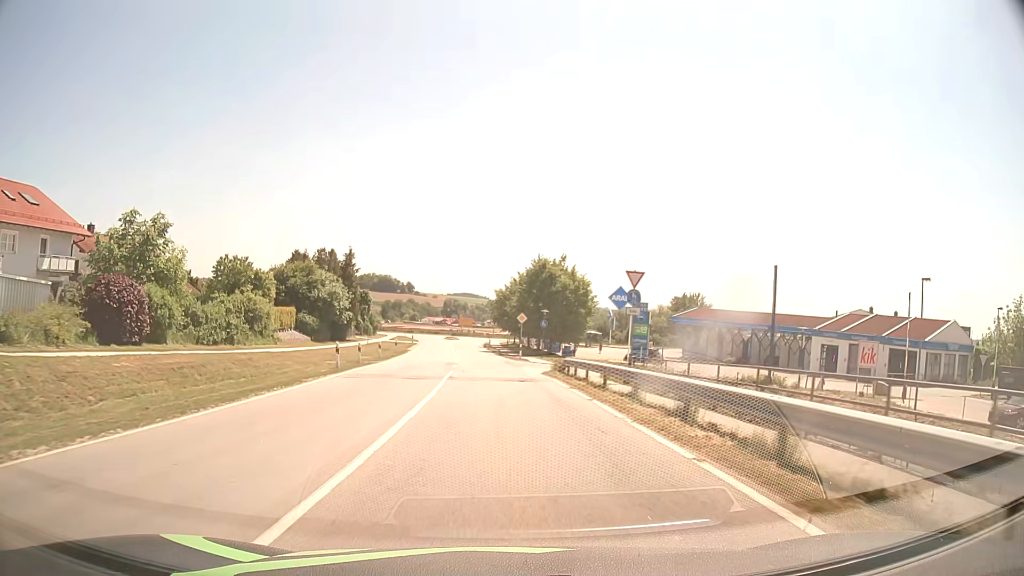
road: secondary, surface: asphalt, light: Day
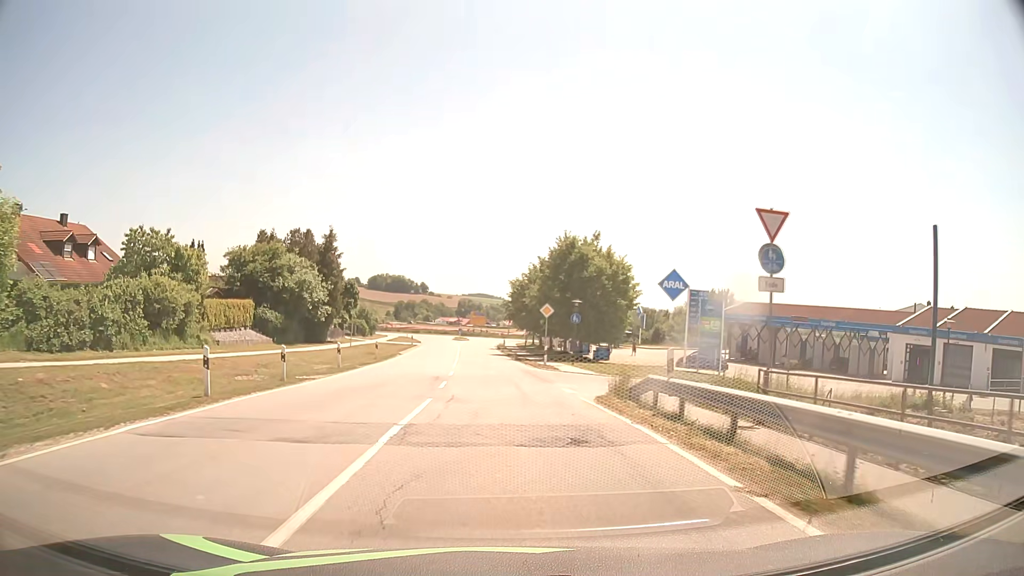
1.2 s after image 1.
(-0.2, +13.4) m; -1°
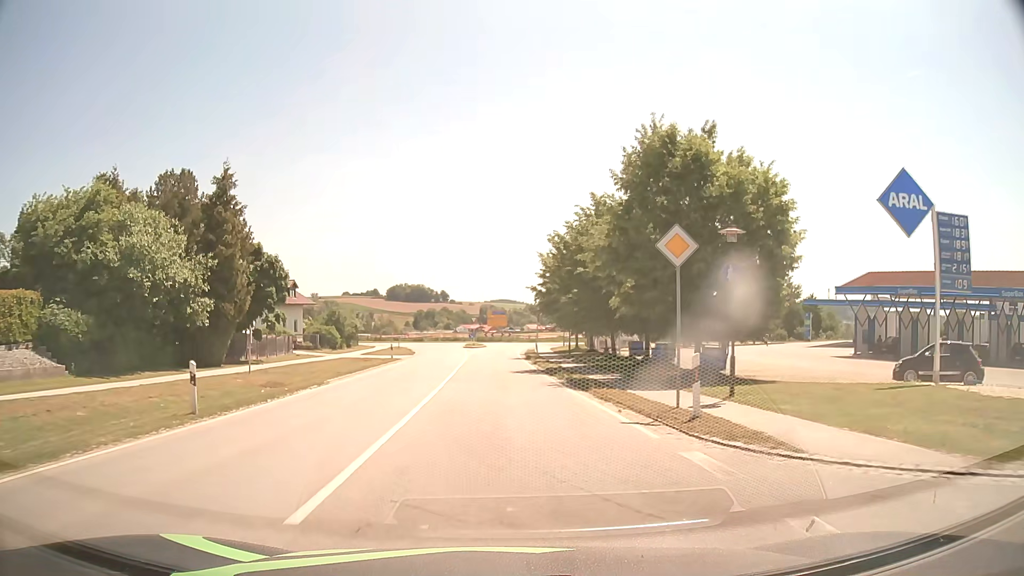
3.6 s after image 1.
(-0.4, +25.3) m; -2°
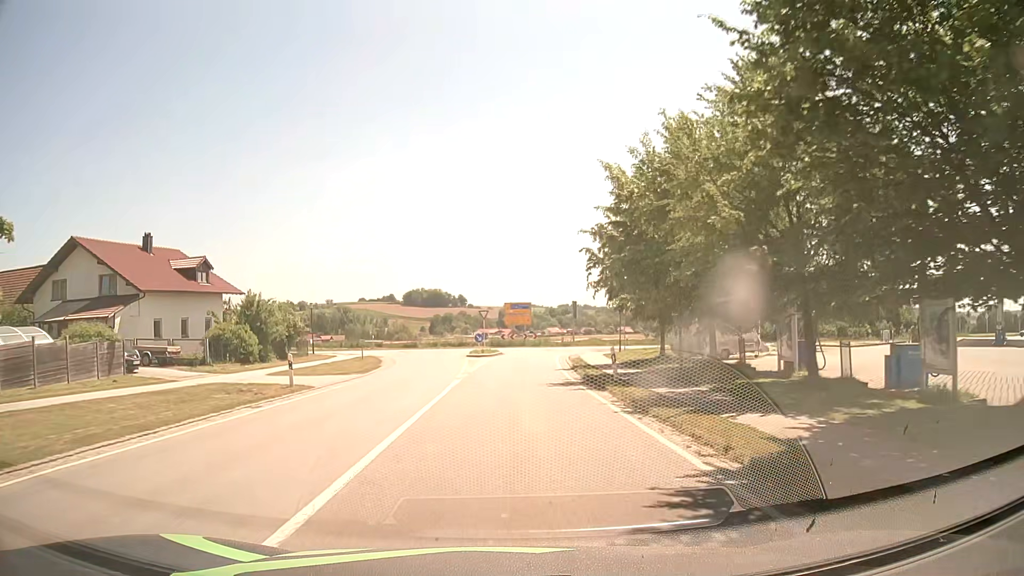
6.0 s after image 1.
(-0.5, +24.7) m; -2°
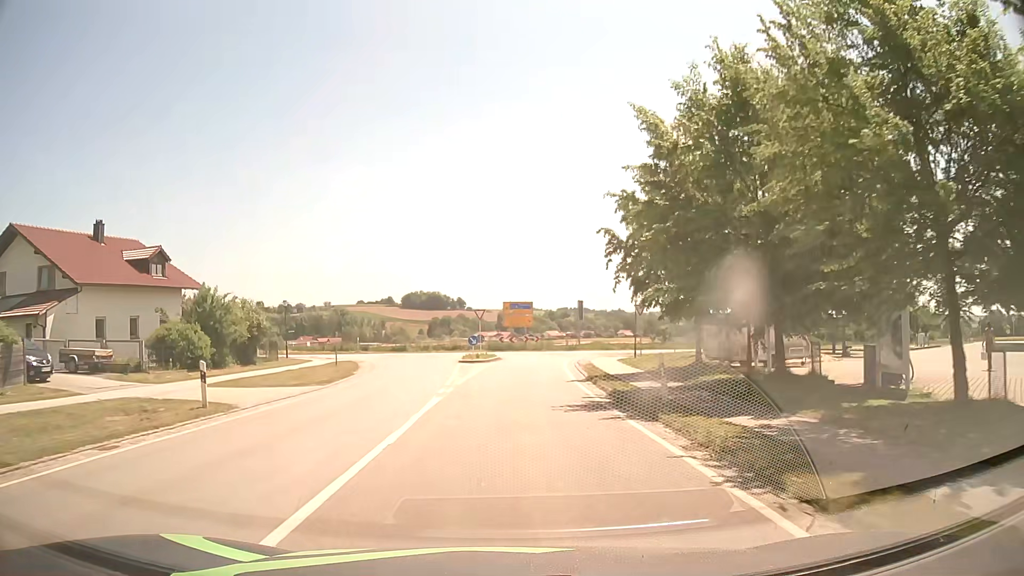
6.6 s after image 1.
(0.0, +6.1) m; 0°
(0, +10) (0, +20) (0, +30) (+2, +40) (+6, +49) (+14, +54) (+24, +57) (+33, +59) (+43, +61) (+53, +63) m
